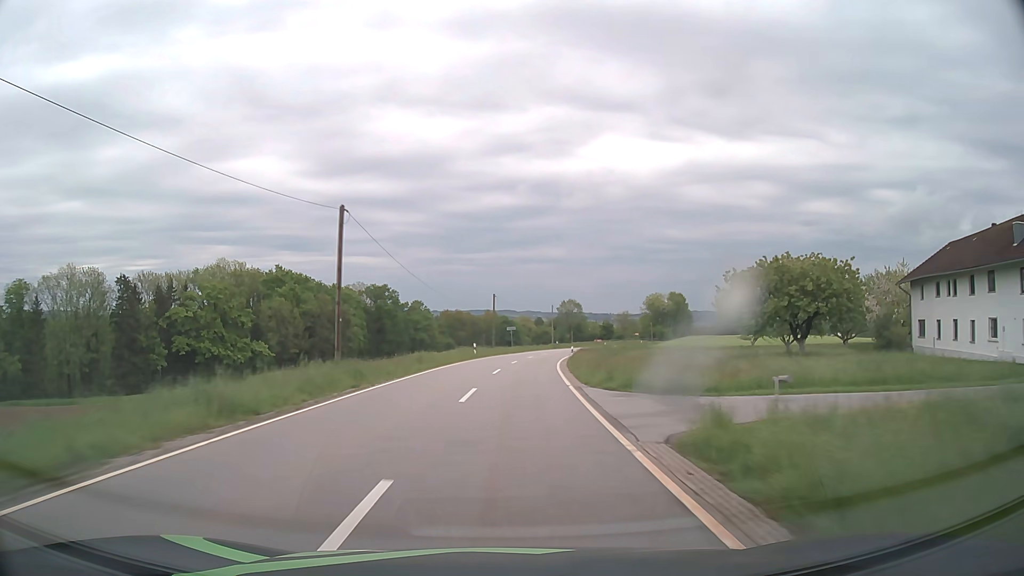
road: tertiary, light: Day
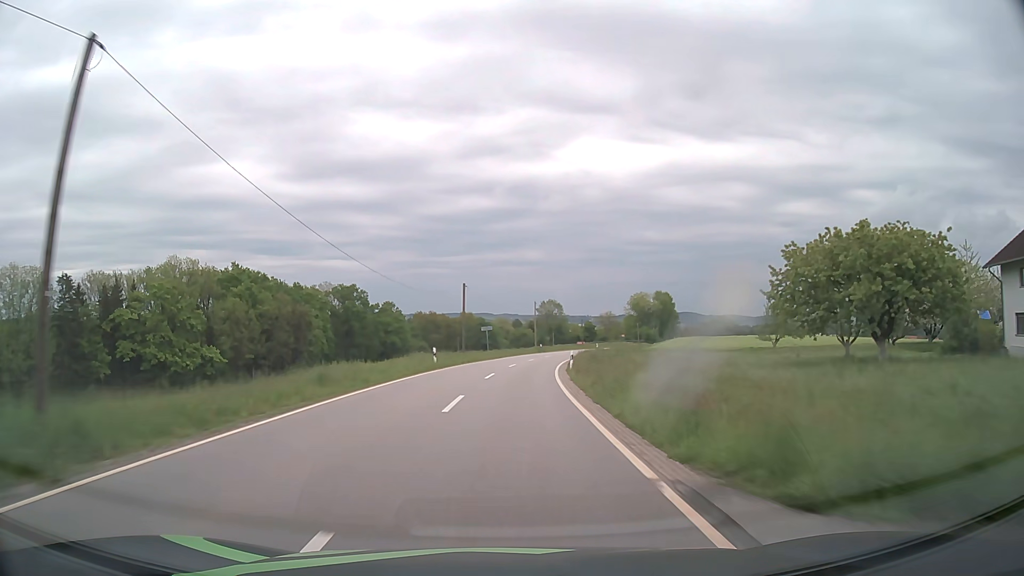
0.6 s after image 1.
(+0.2, +13.9) m; +2°
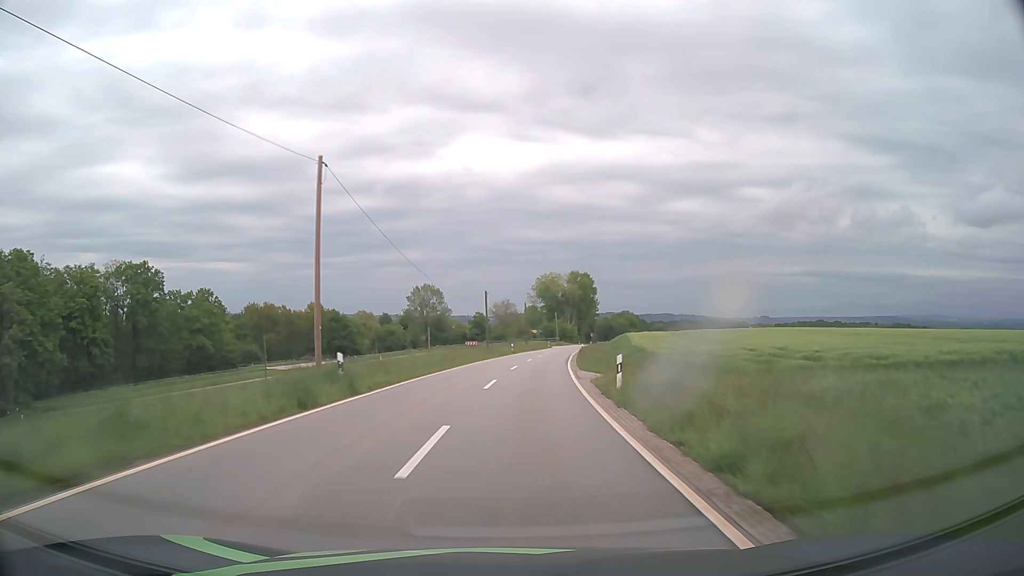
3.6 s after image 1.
(+5.3, +66.3) m; +10°
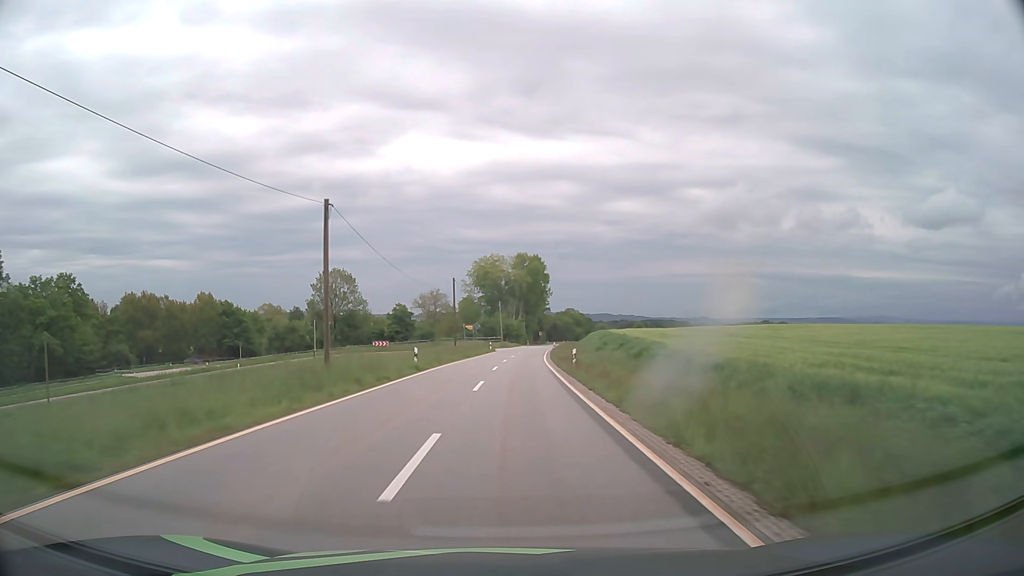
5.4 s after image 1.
(+1.8, +37.1) m; +5°
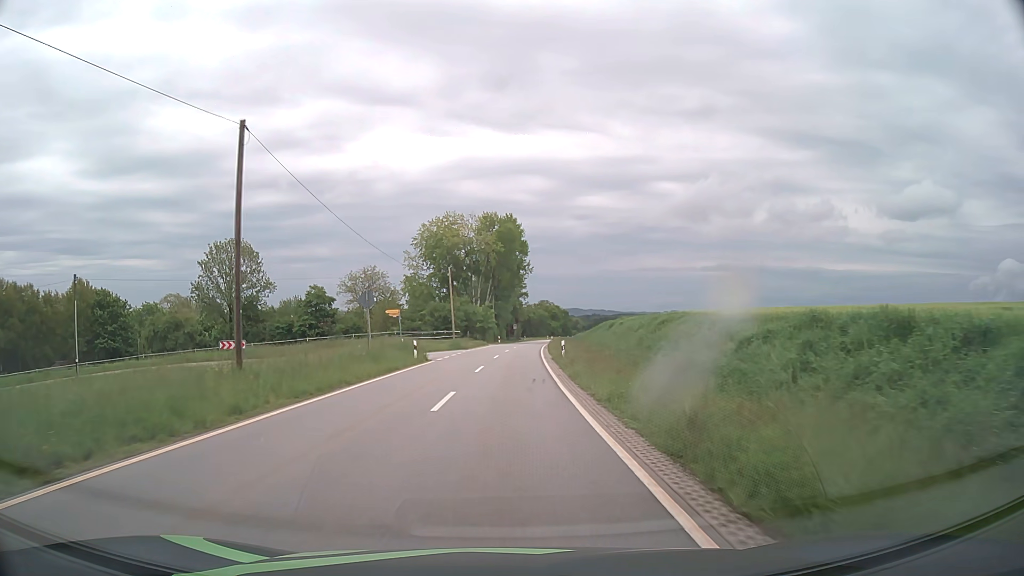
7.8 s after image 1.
(+1.2, +41.6) m; +3°
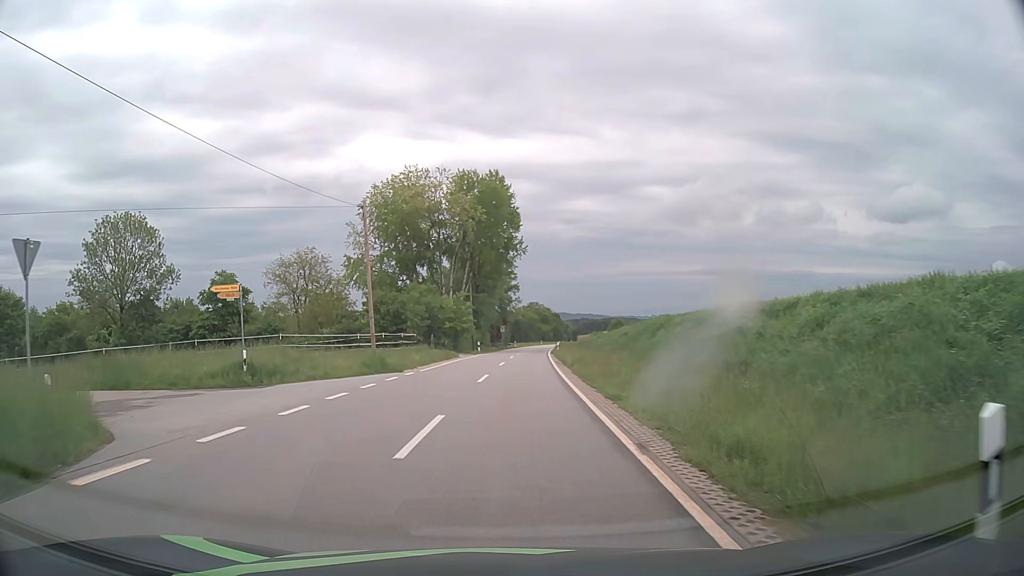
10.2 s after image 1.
(+0.3, +28.3) m; +1°
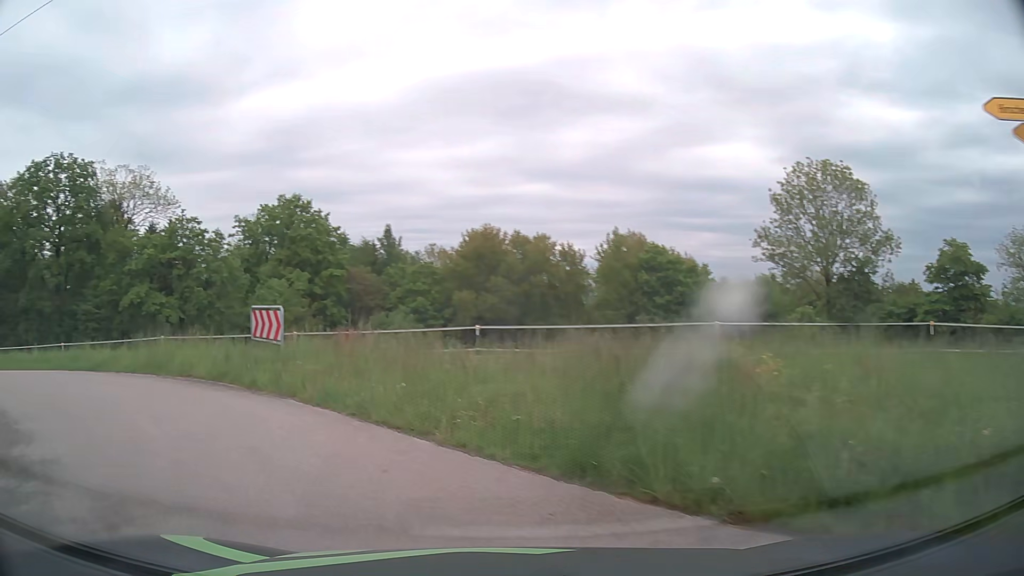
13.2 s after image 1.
(-6.0, +16.1) m; -61°
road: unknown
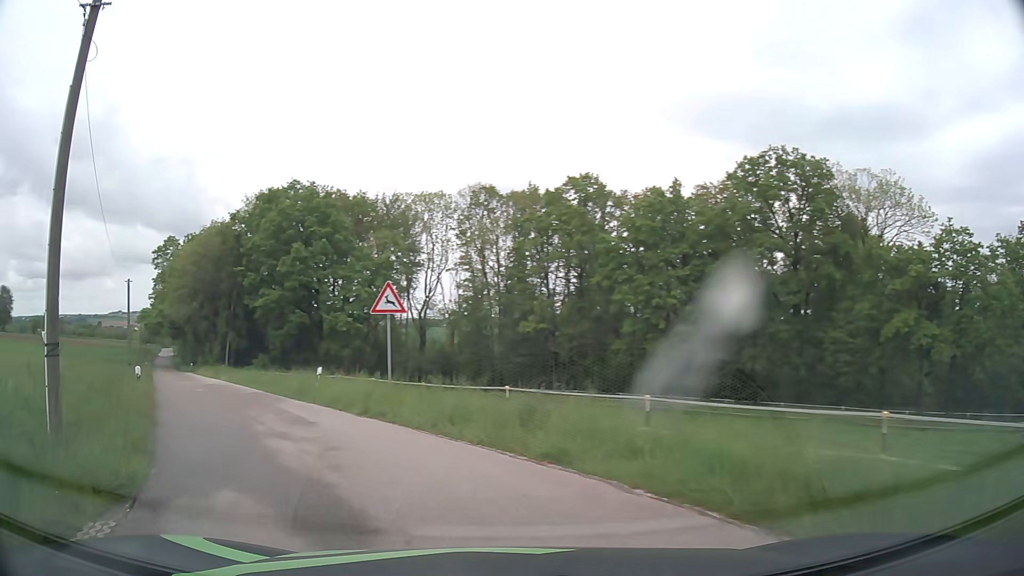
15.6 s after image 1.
(-9.1, +12.6) m; -61°
(-3, +10) (-8, +18) (-14, +26) (-19, +34) (-25, +43) (-31, +51) (-37, +59) (-43, +67) (-48, +75) (-54, +84) m
